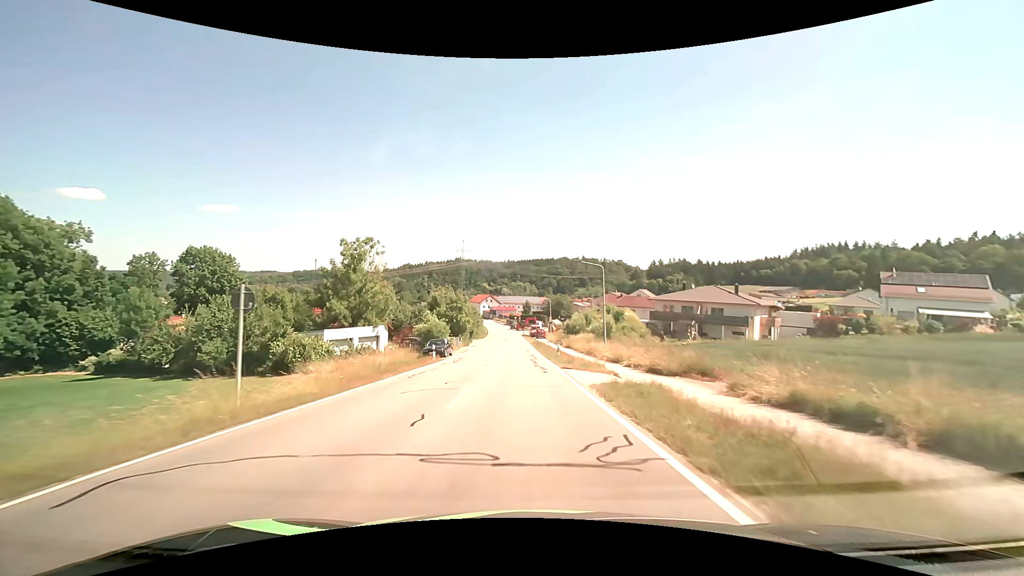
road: secondary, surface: asphalt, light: Day
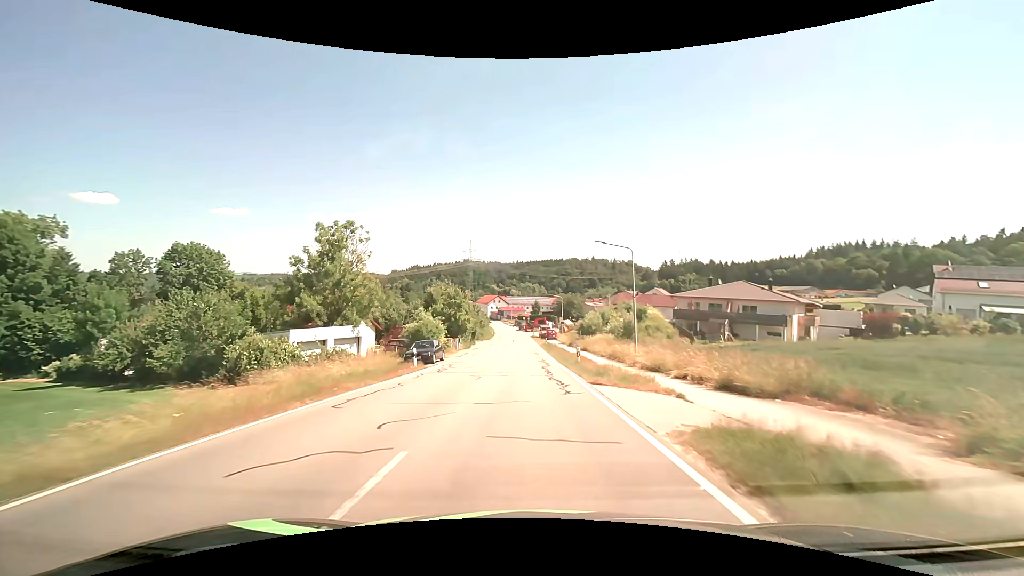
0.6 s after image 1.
(-0.1, +7.7) m; -1°
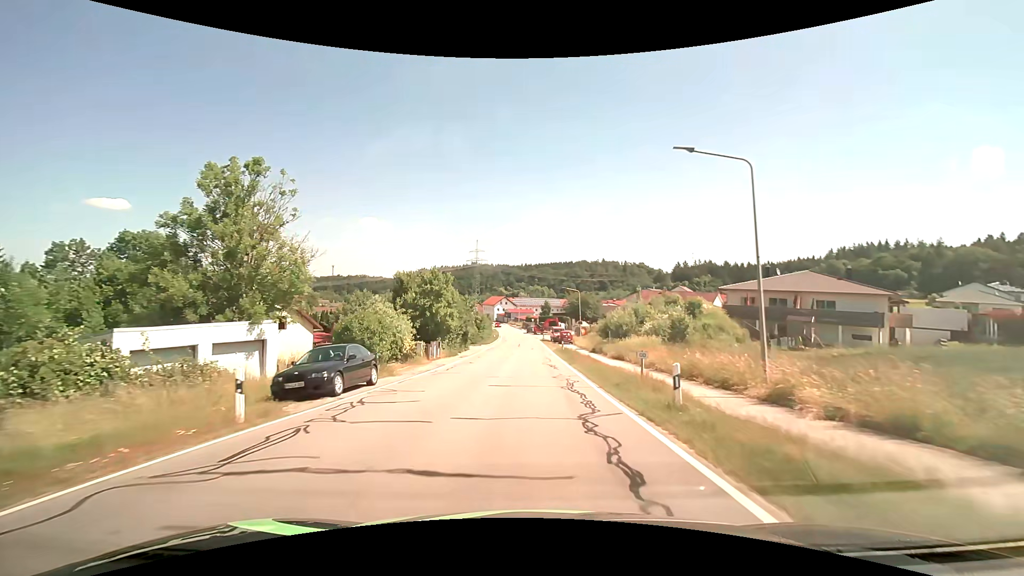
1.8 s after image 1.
(-0.2, +15.4) m; -1°
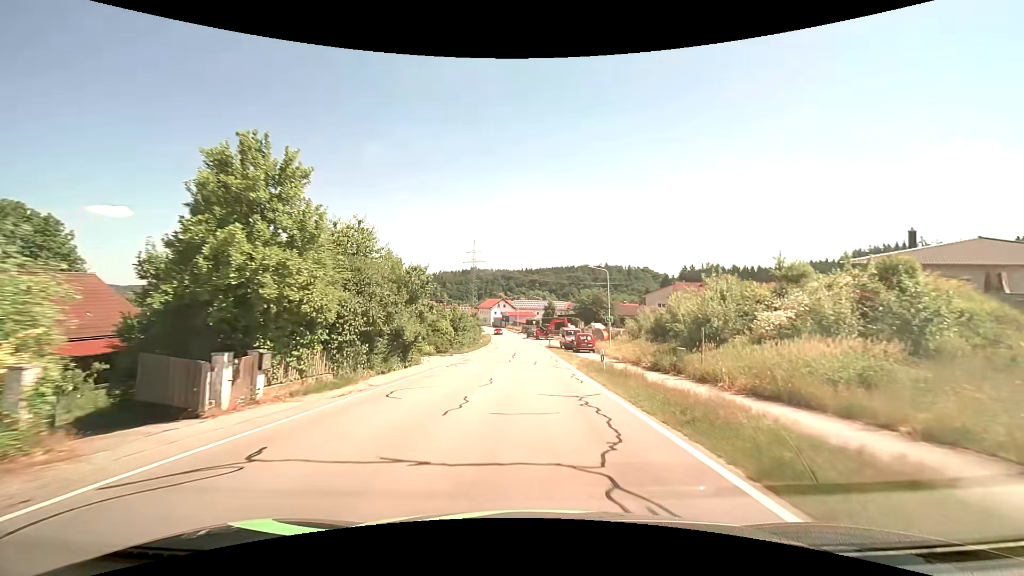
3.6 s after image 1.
(-0.1, +23.0) m; 0°
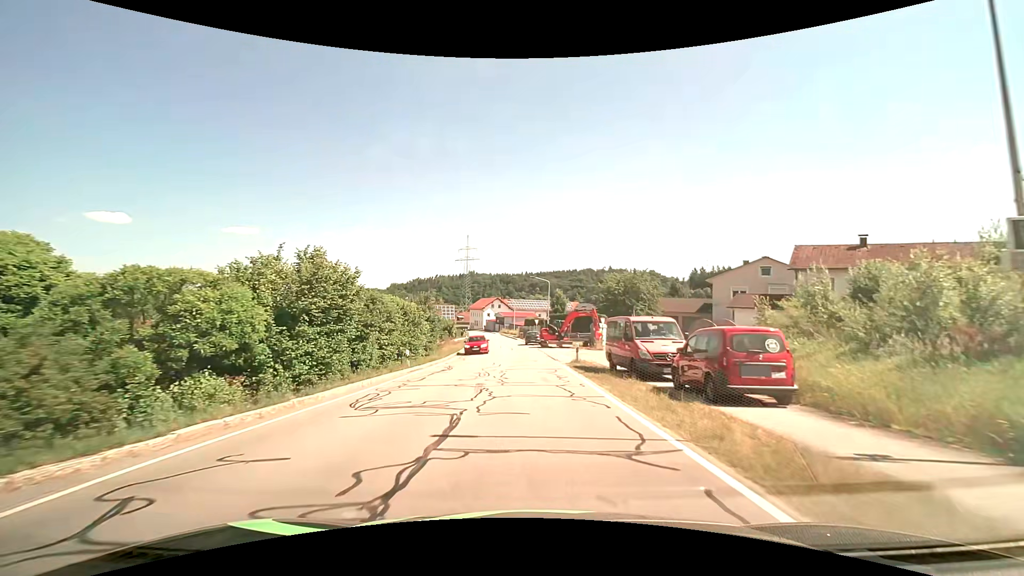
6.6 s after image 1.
(-0.2, +34.4) m; 0°
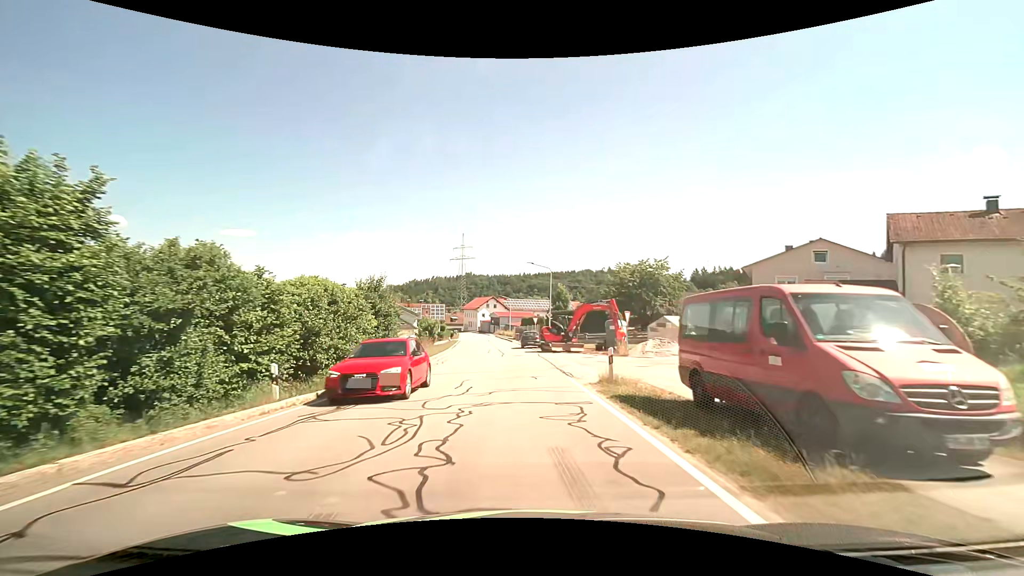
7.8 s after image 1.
(0.0, +11.4) m; 0°
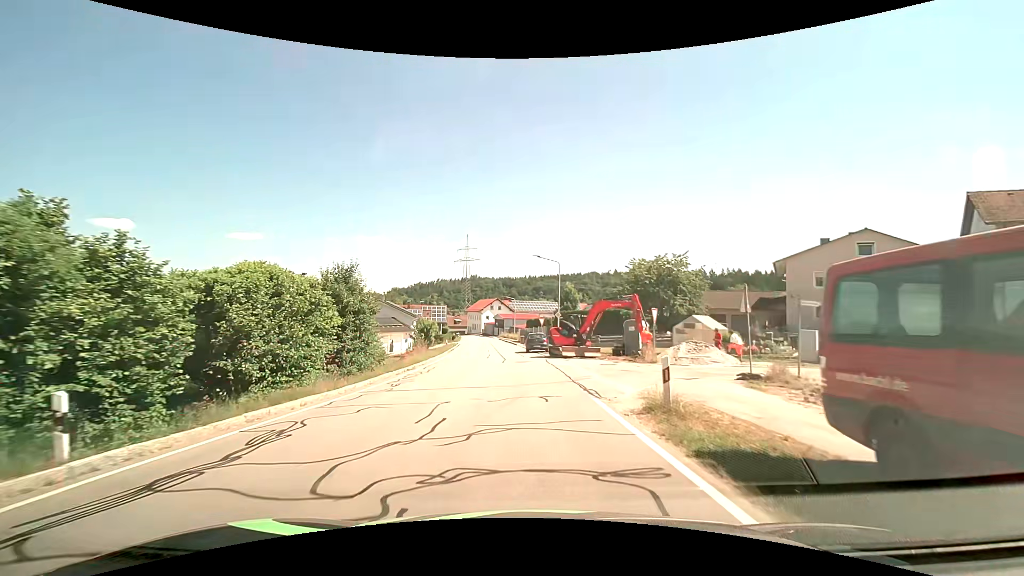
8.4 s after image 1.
(0.0, +5.2) m; -1°
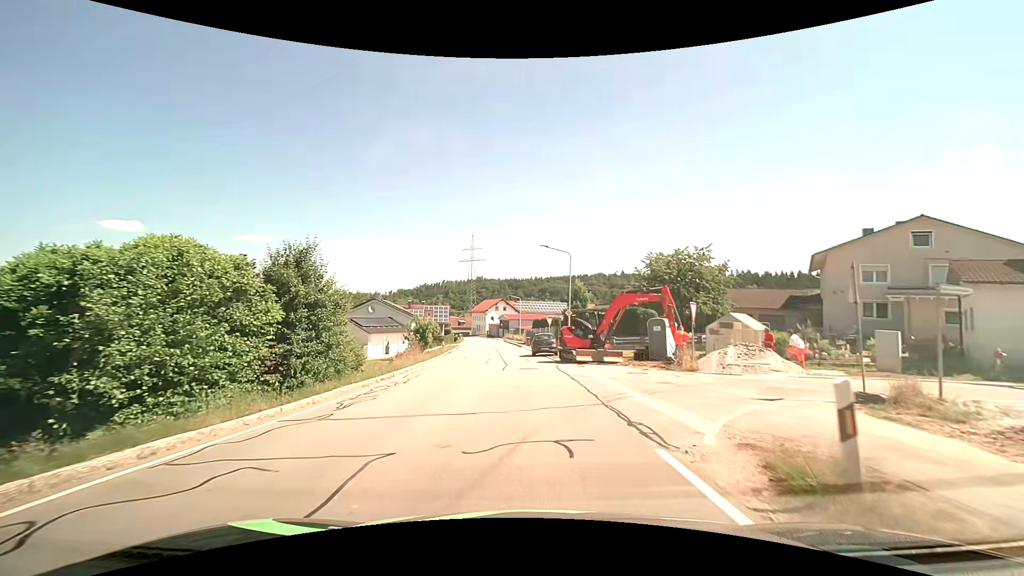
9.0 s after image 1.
(0.0, +4.9) m; -1°
(0, +10) (-1, +20) (-2, +30) (-3, +40) (-3, +50) (-3, +60) (-4, +70) (-5, +80) (-6, +90) (-7, +100) m
